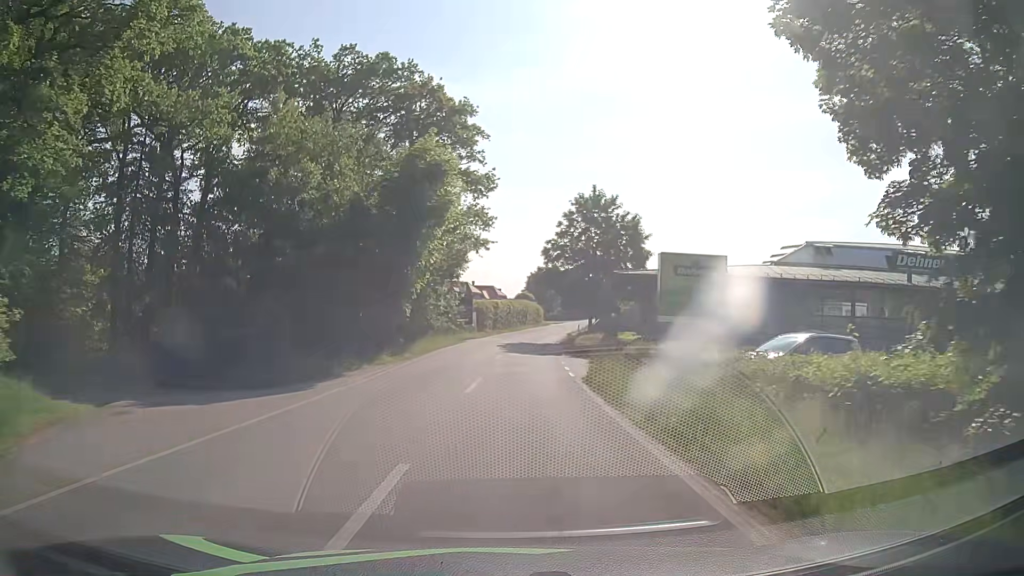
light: Day
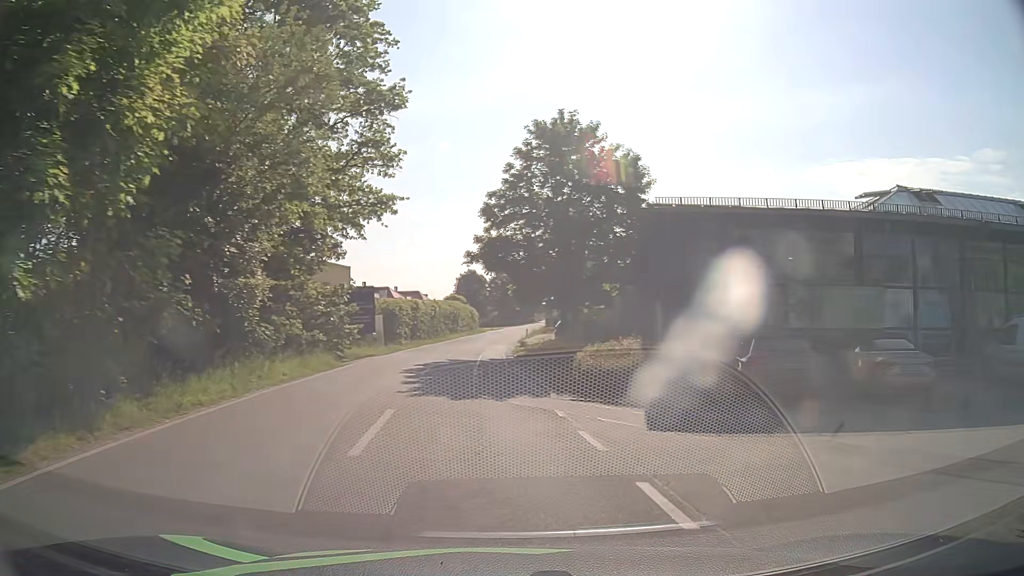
(+0.2, +19.4) m; +6°
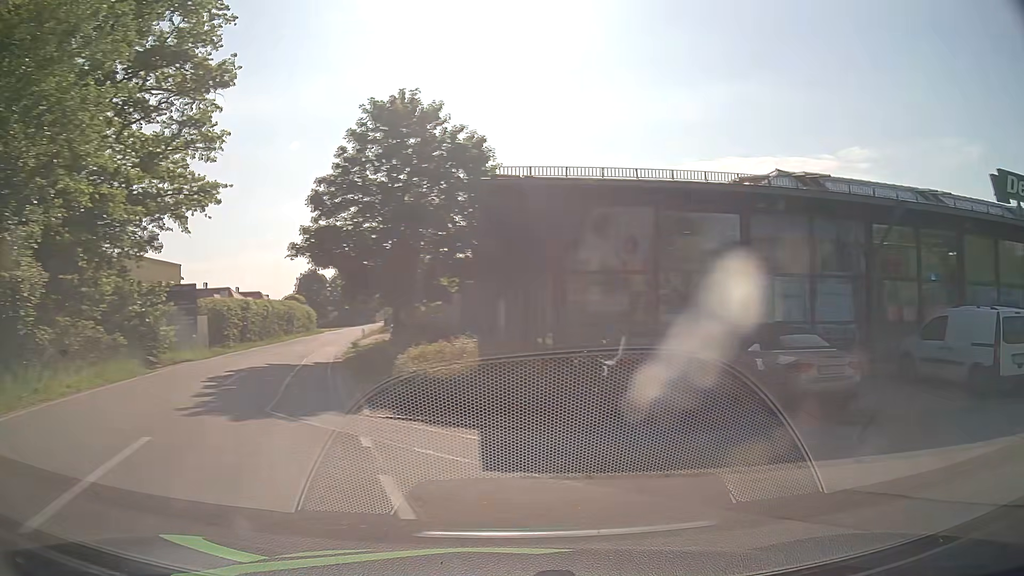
(+0.2, +2.9) m; +13°
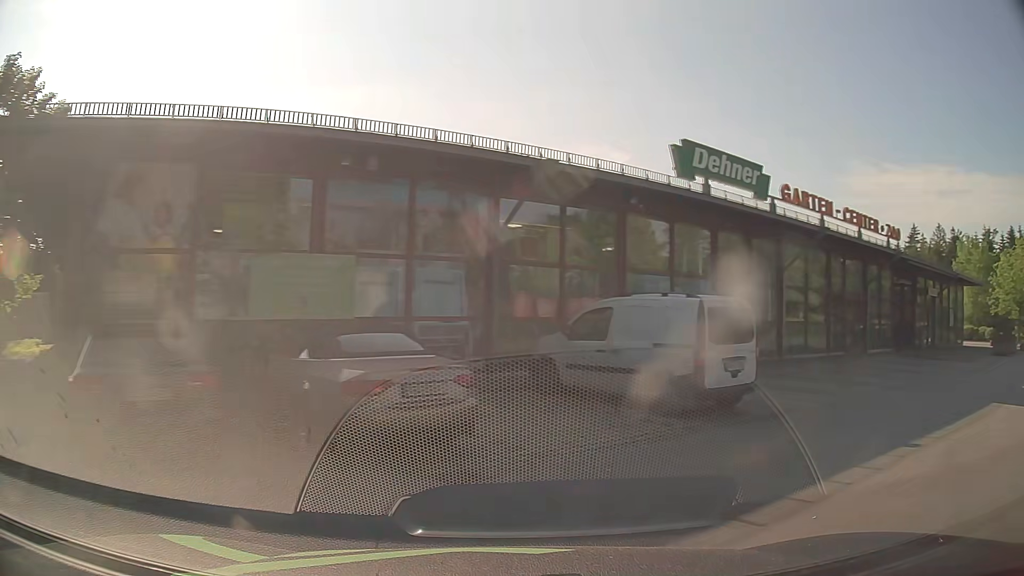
(+1.1, +4.1) m; +31°
